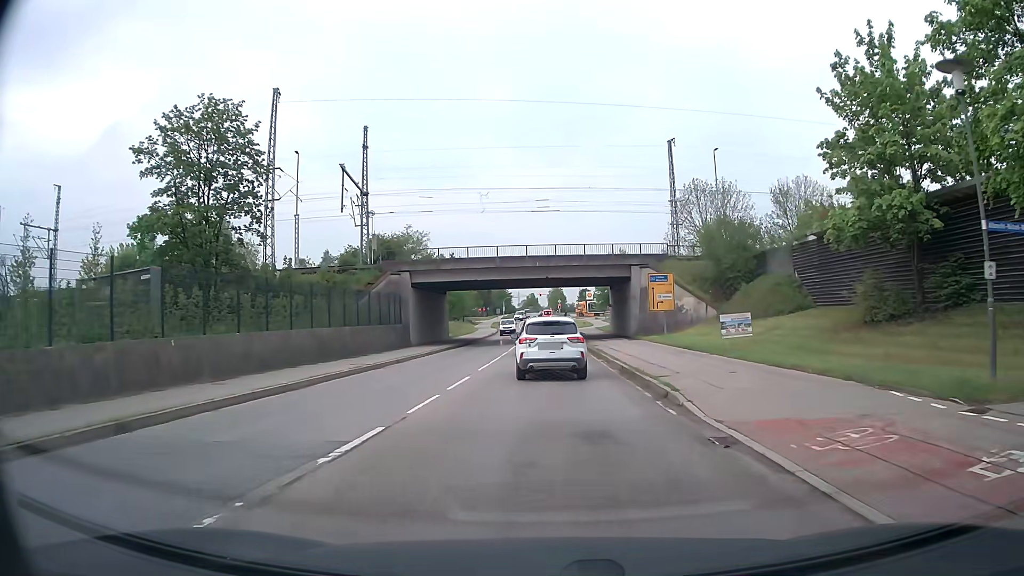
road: secondary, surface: asphalt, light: Day
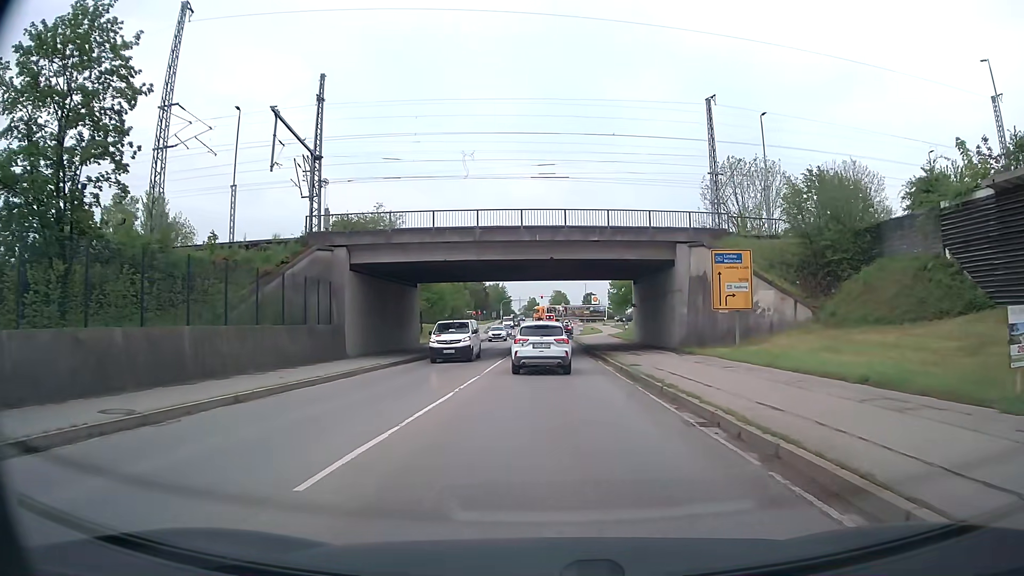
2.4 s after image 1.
(-0.1, +16.5) m; 0°
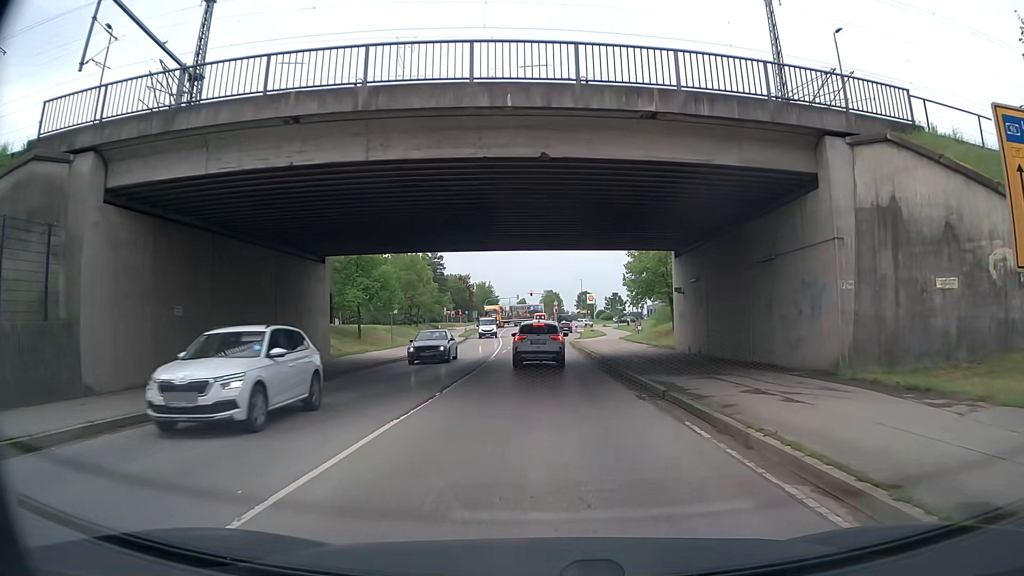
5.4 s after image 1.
(+0.2, +19.8) m; +1°
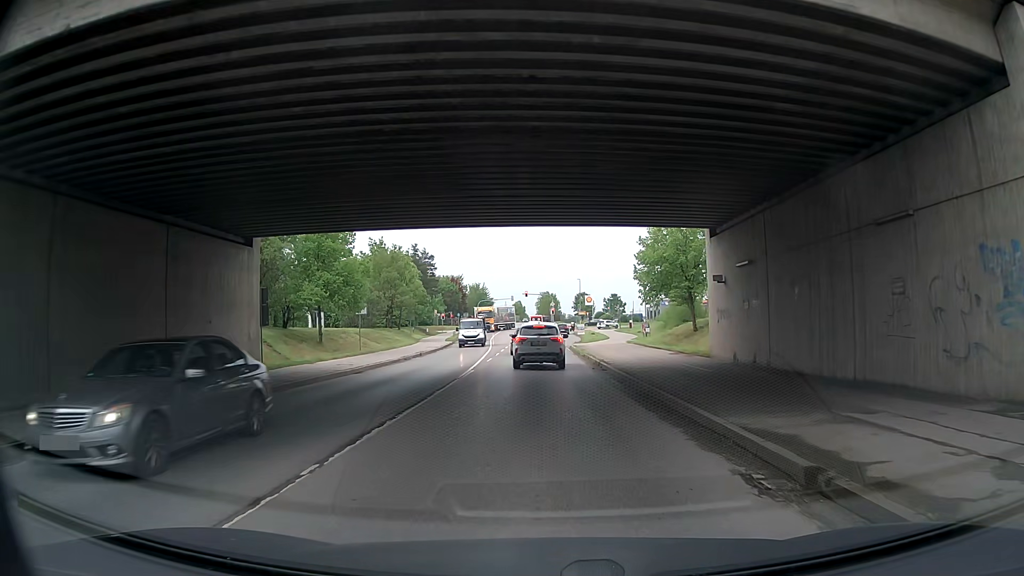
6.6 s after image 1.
(0.0, +7.8) m; 0°
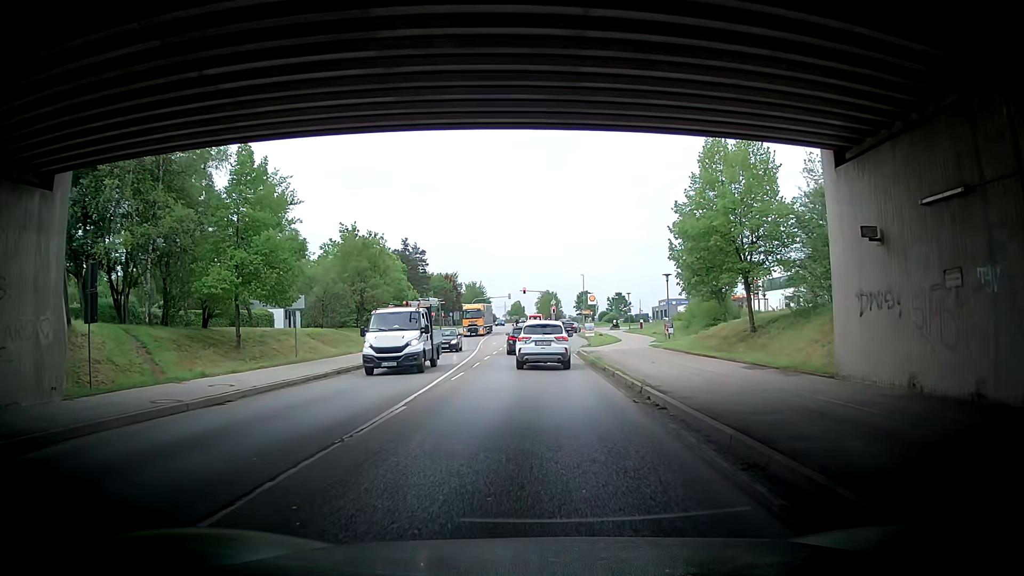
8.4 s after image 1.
(+0.1, +11.2) m; 0°
